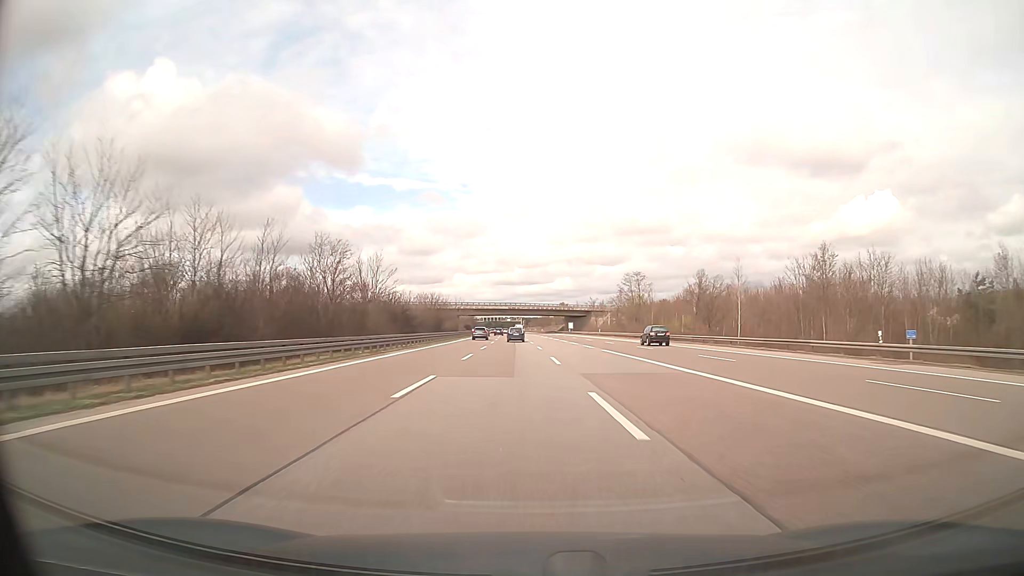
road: motorway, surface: asphalt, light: Day
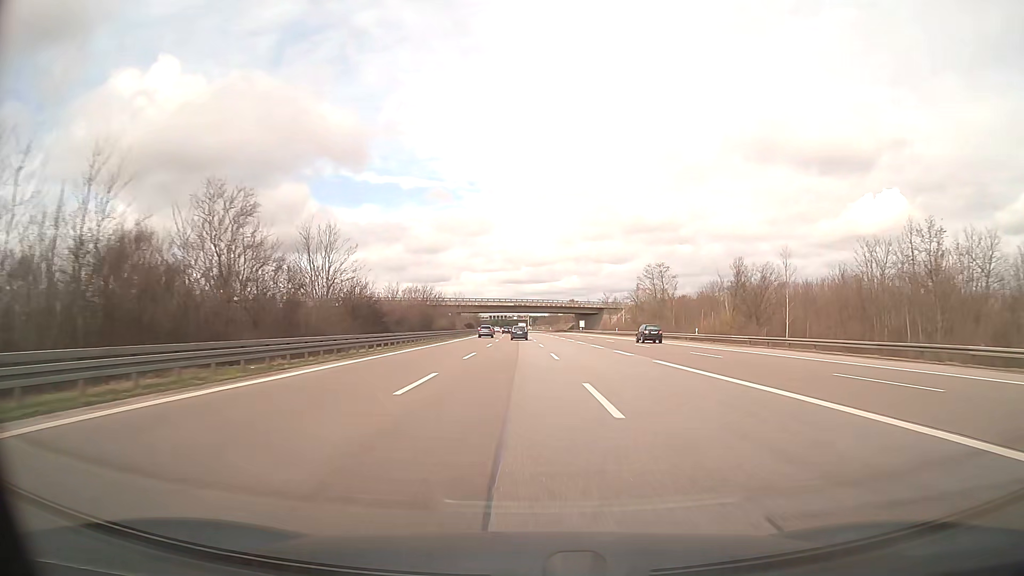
(-0.1, +15.8) m; -1°
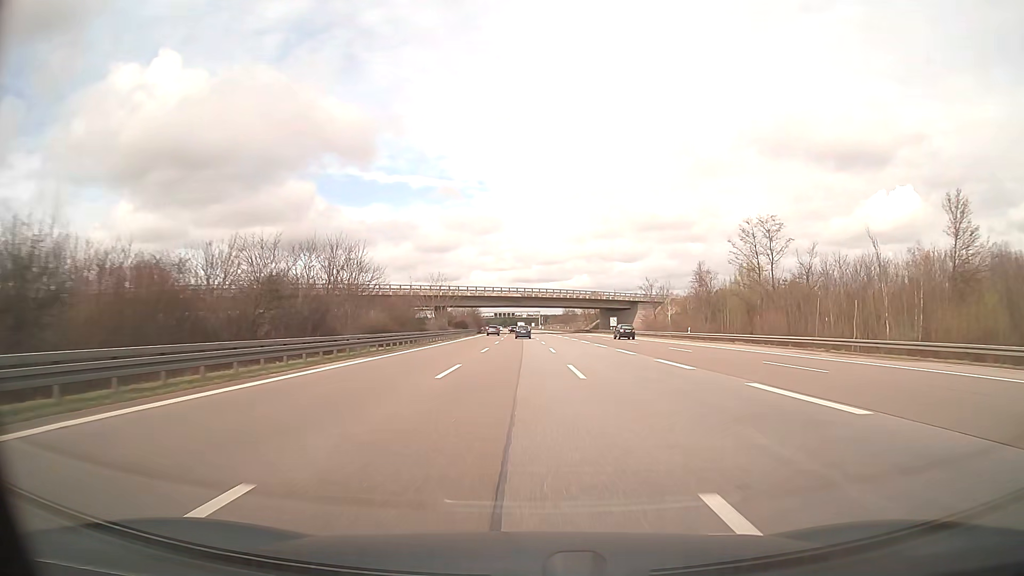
(-0.4, +47.4) m; -1°
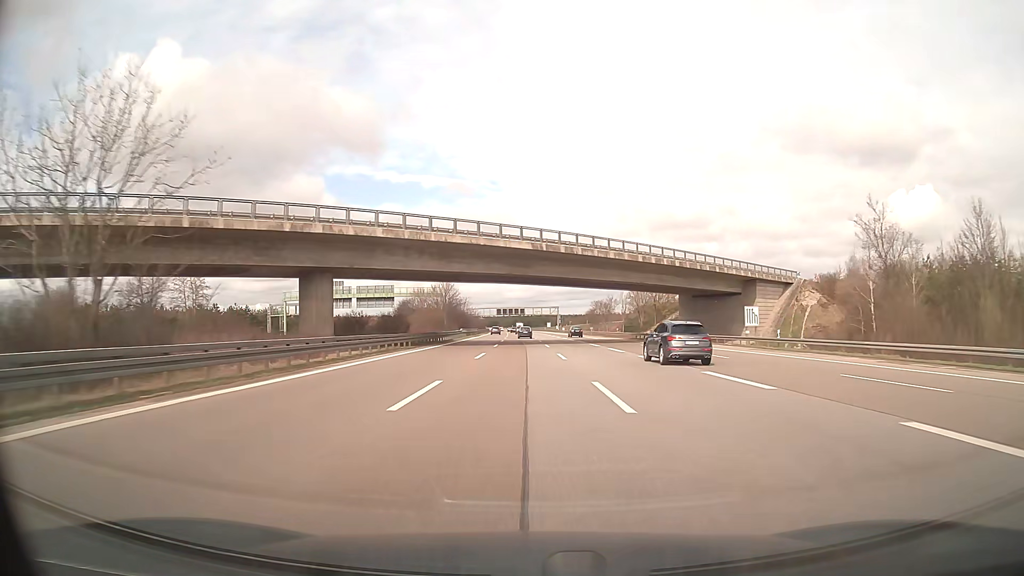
(-0.7, +78.9) m; -1°
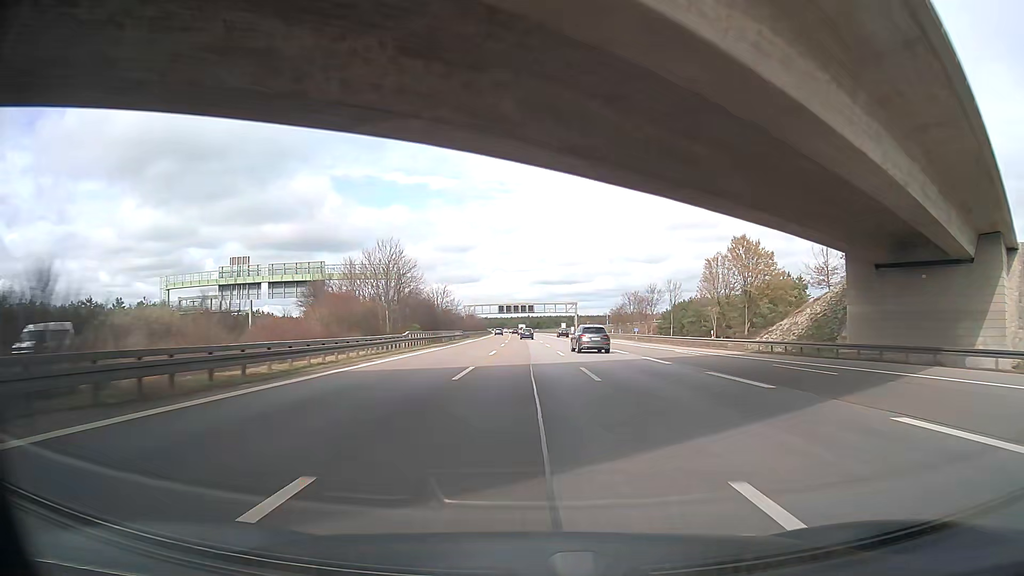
(-0.4, +47.4) m; 0°
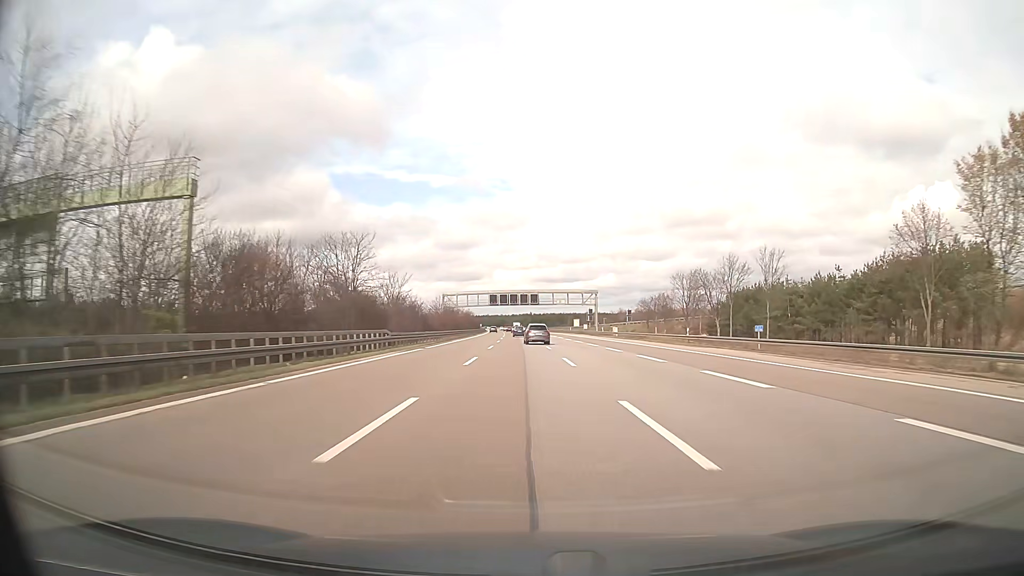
(-0.3, +48.4) m; -1°
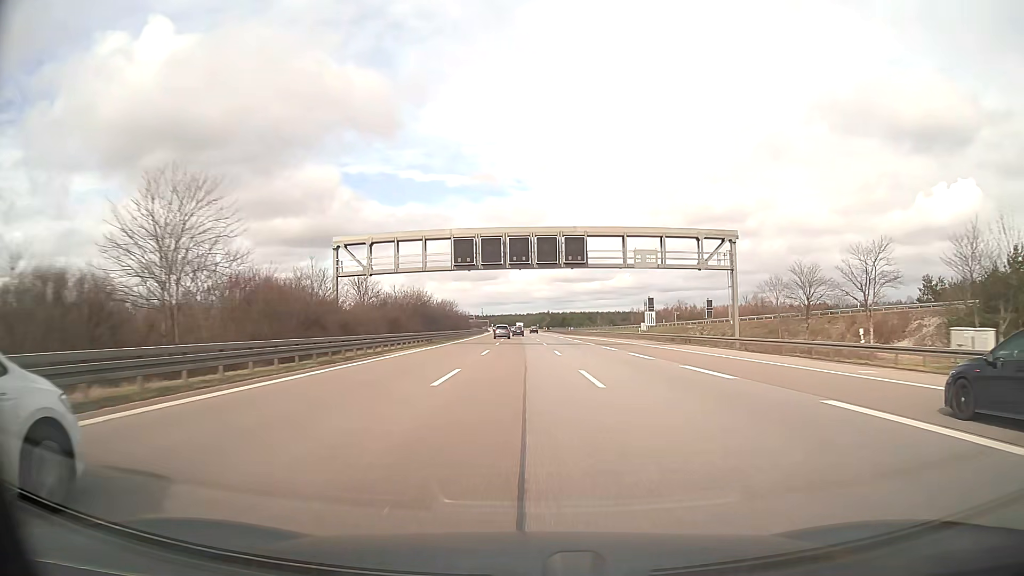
(-1.0, +81.2) m; -1°
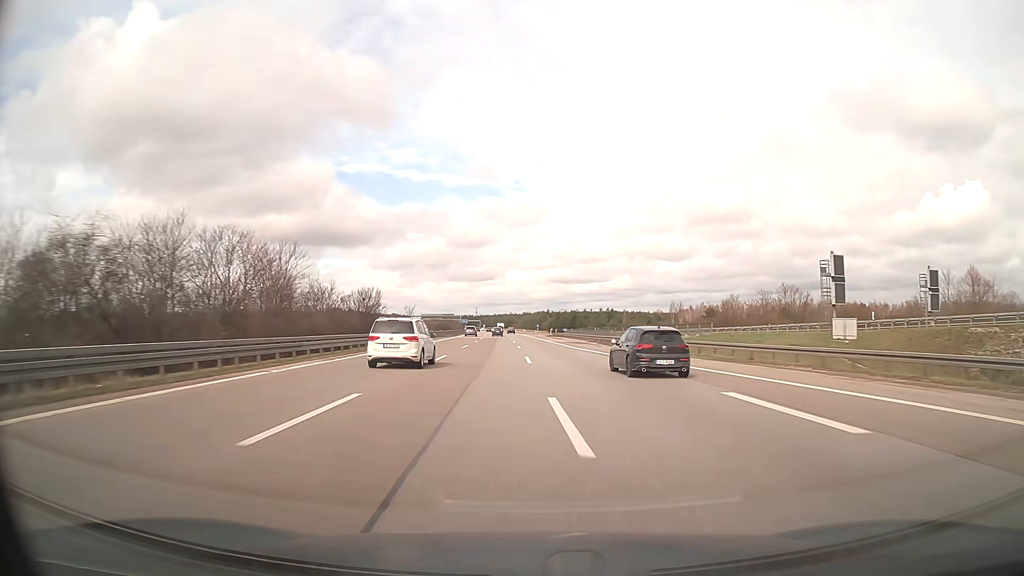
(0.0, +81.7) m; 0°
(0, +10) (0, +20) (0, +30) (0, +40) (0, +50) (0, +60) (0, +70) (0, +80) (0, +90) (-1, +100) m
